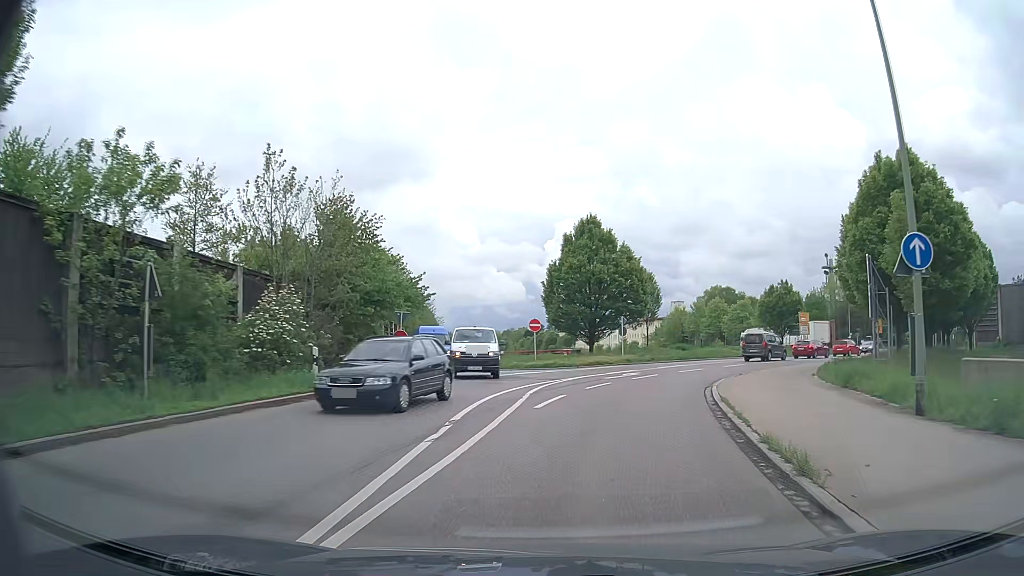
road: secondary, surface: asphalt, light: Day
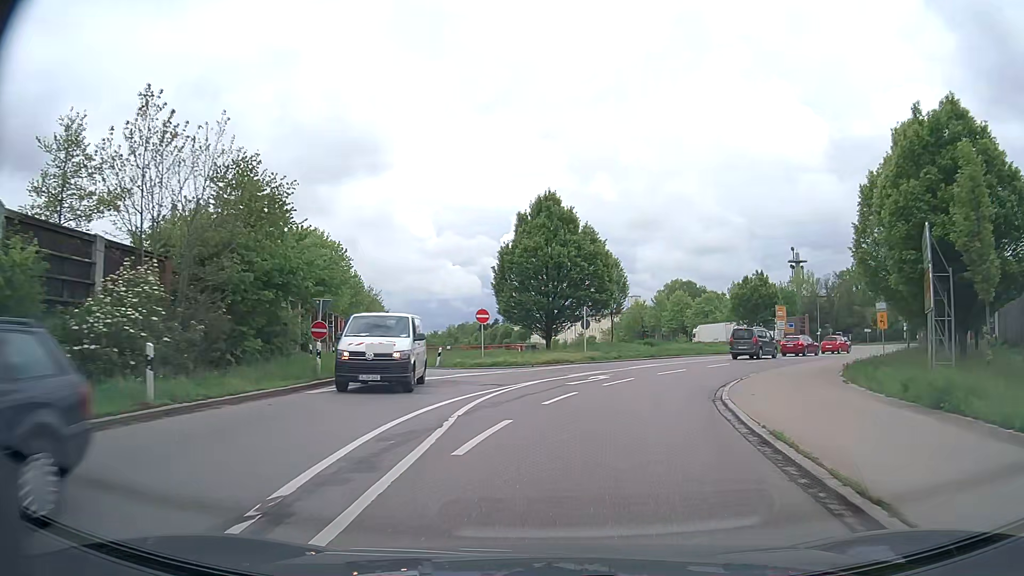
(+0.2, +5.9) m; +4°
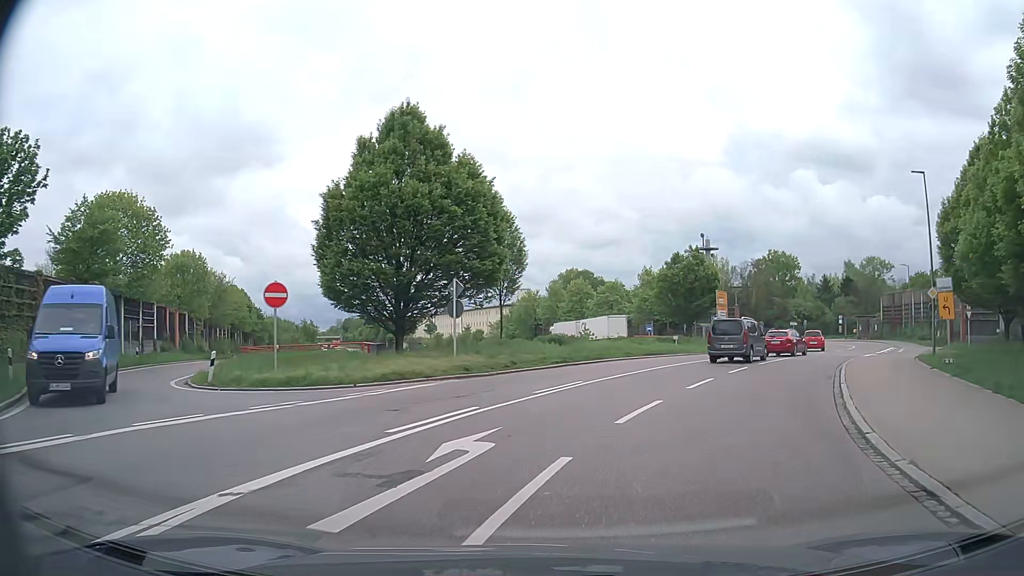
(+1.2, +14.7) m; +9°
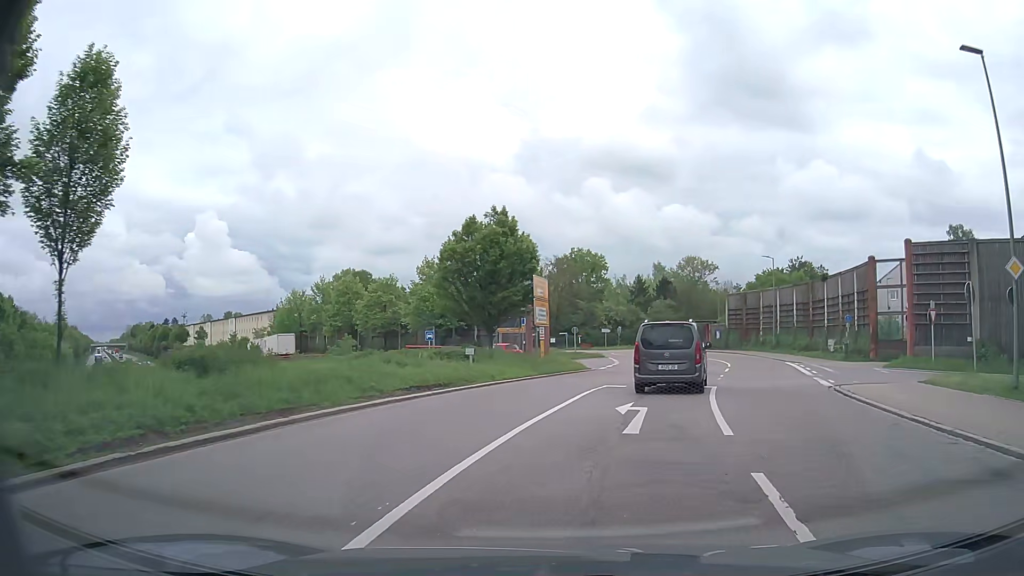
(+2.6, +18.2) m; +18°
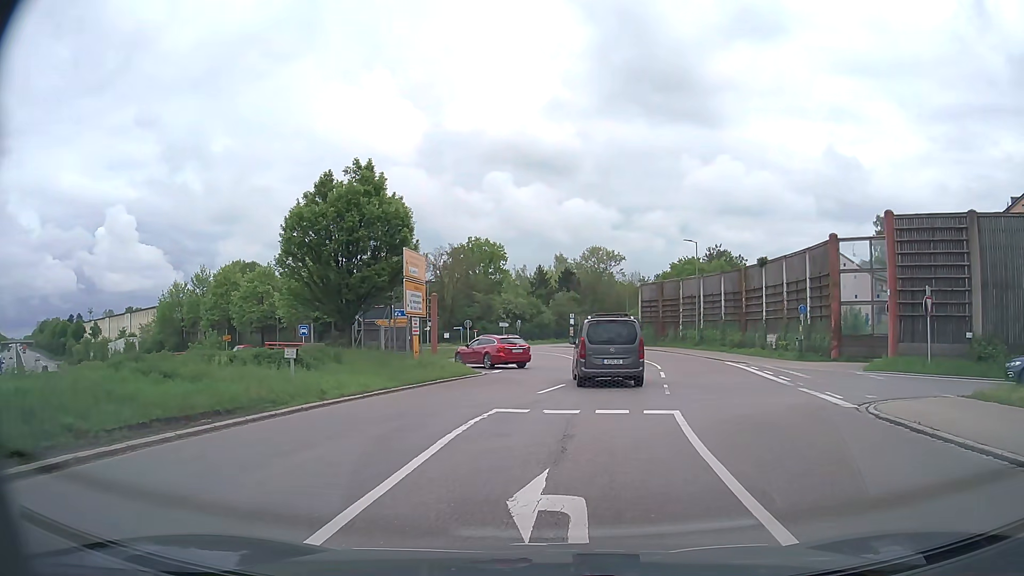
(+0.6, +7.7) m; +9°
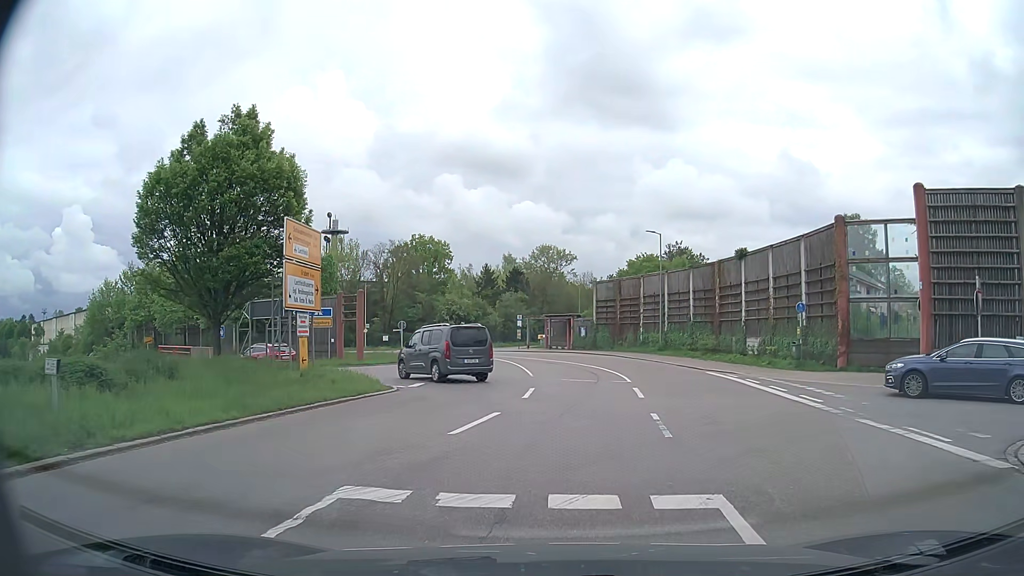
(+0.2, +6.7) m; +3°
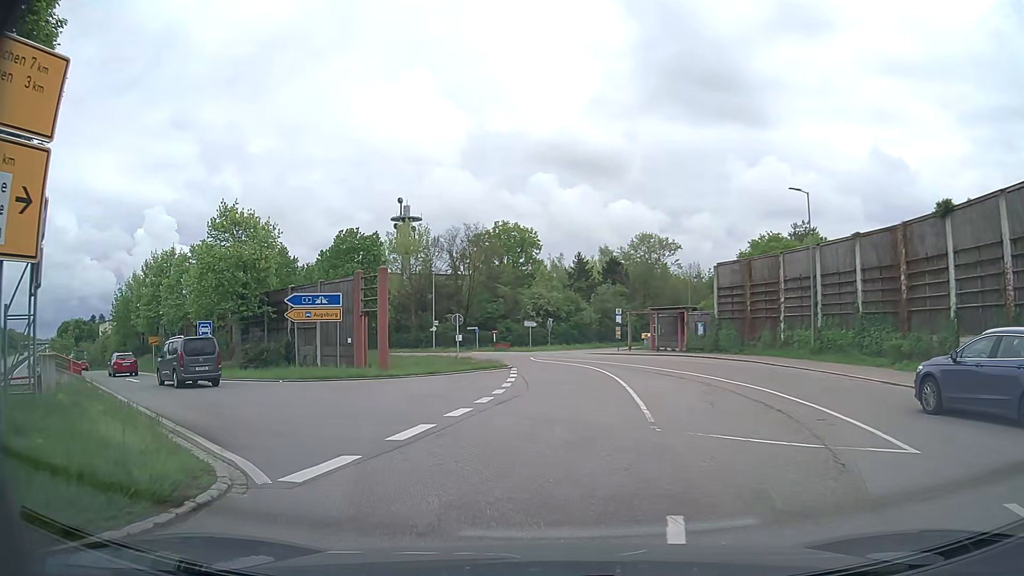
(-0.2, +14.4) m; -6°
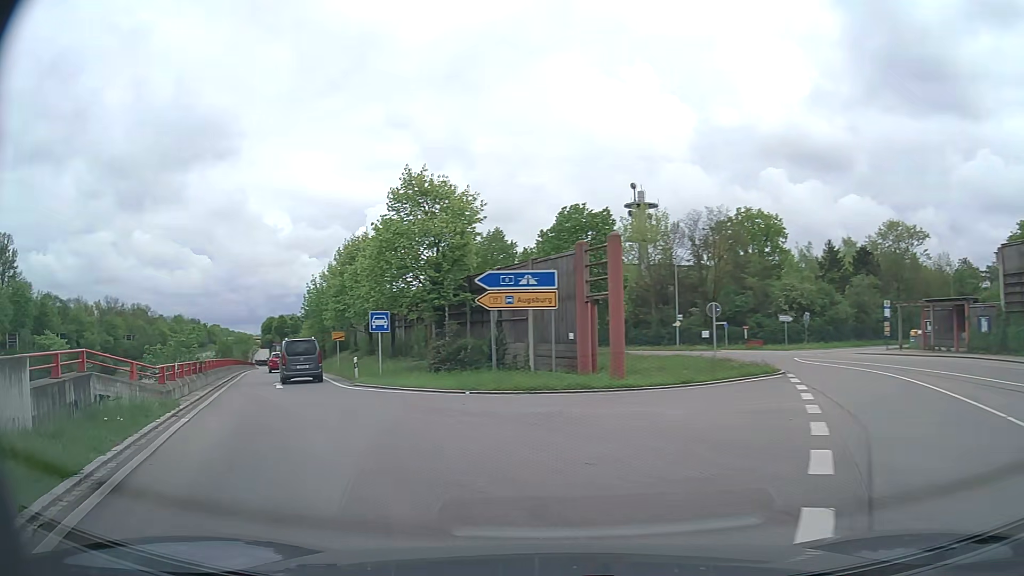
(-1.3, +8.4) m; -20°
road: trunk_link
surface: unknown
(-2, +10) (-7, +19) (-11, +28) (-15, +37) (-19, +46) (-24, +55) (-28, +64) (-32, +73) (-36, +82) (-40, +91) m
